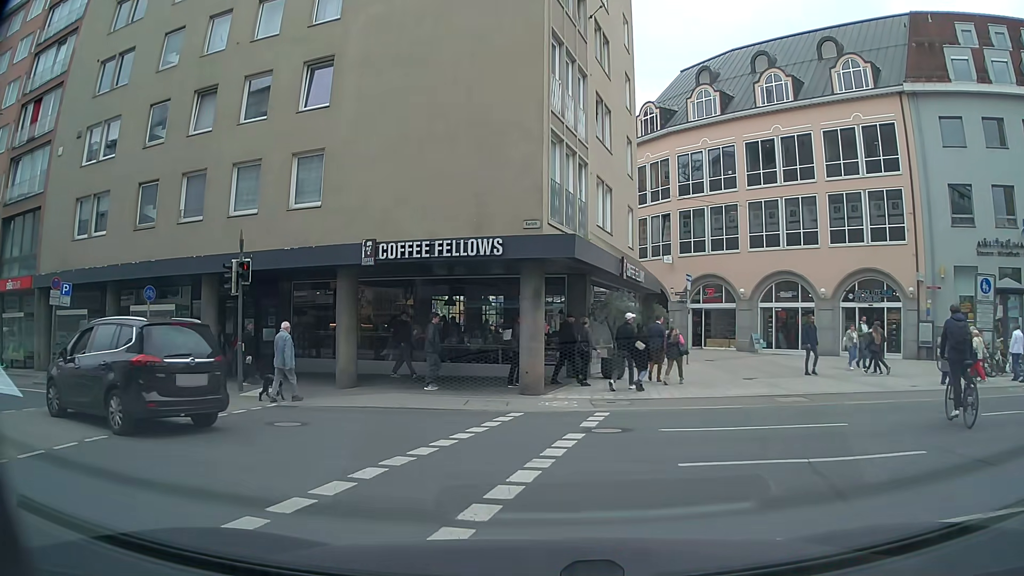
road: residential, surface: asphalt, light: Day
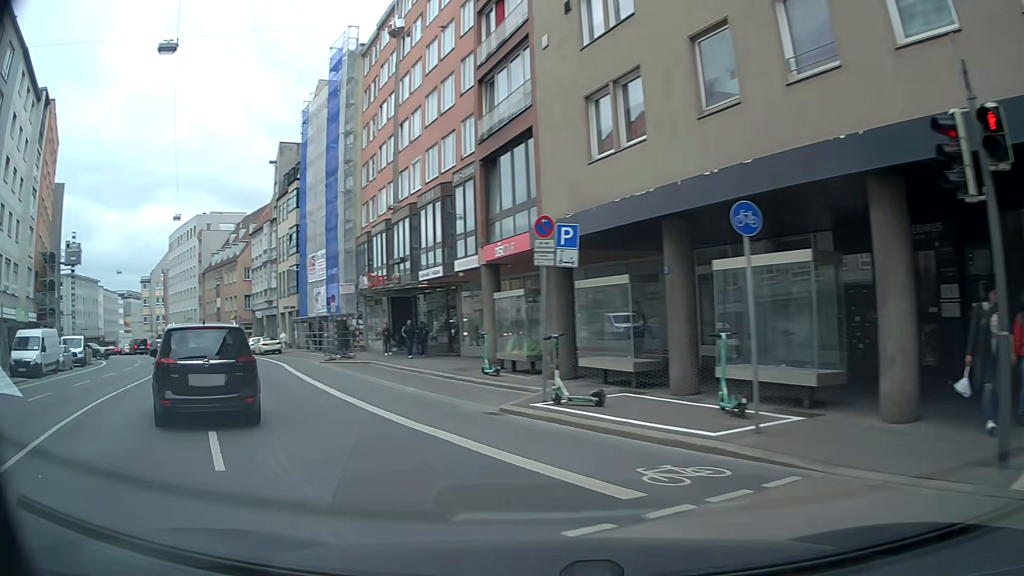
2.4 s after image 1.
(-4.5, +10.7) m; -55°
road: tertiary
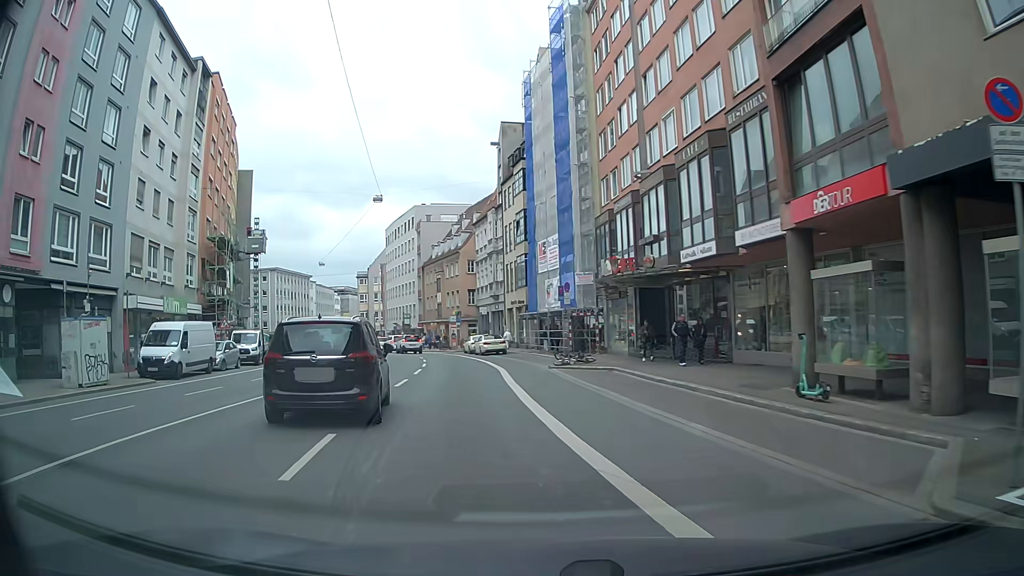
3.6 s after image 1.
(-1.3, +7.2) m; -17°
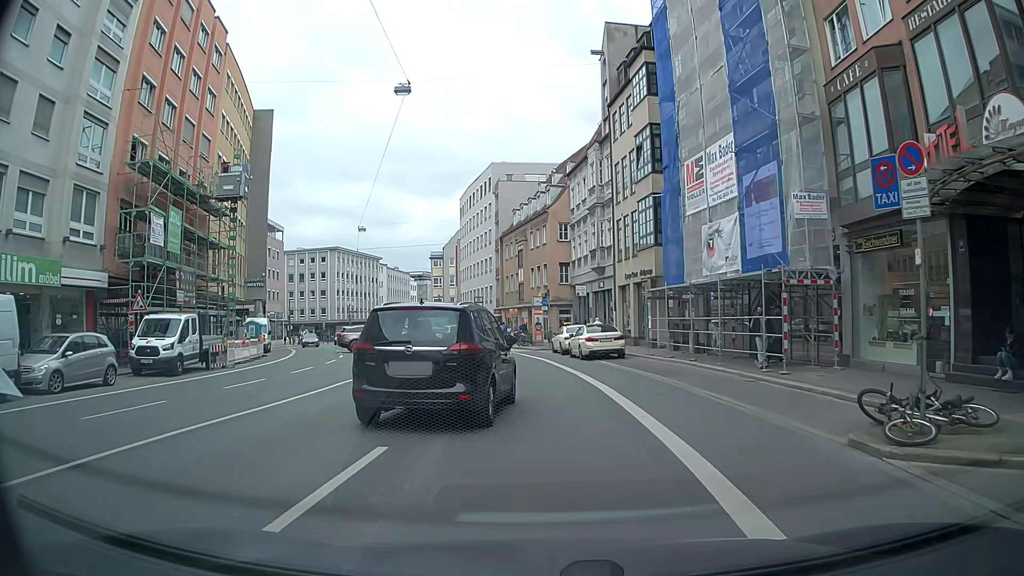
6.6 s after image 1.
(-1.9, +19.8) m; -7°
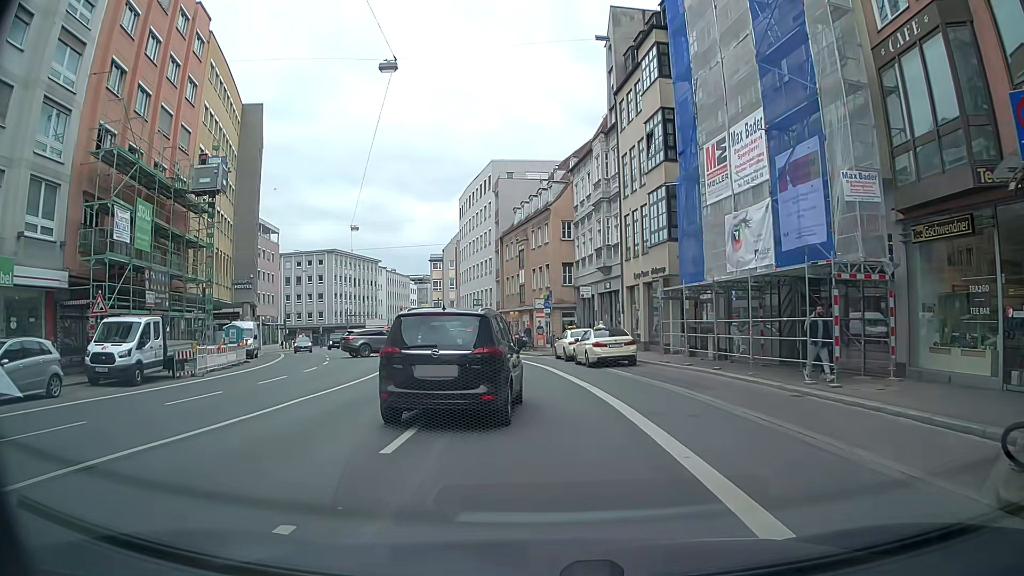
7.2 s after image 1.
(0.0, +2.9) m; +1°
